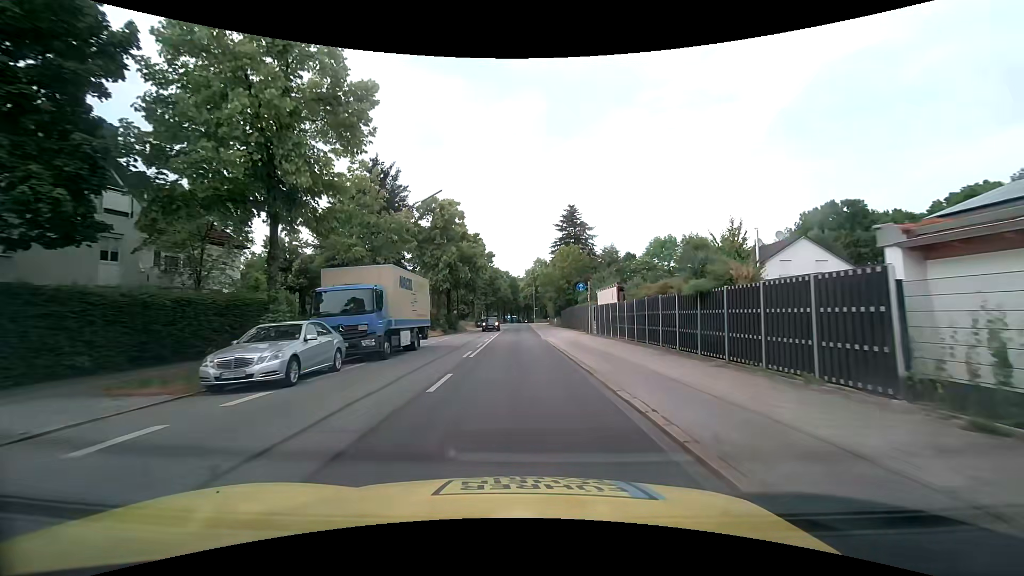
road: secondary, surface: asphalt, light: Day
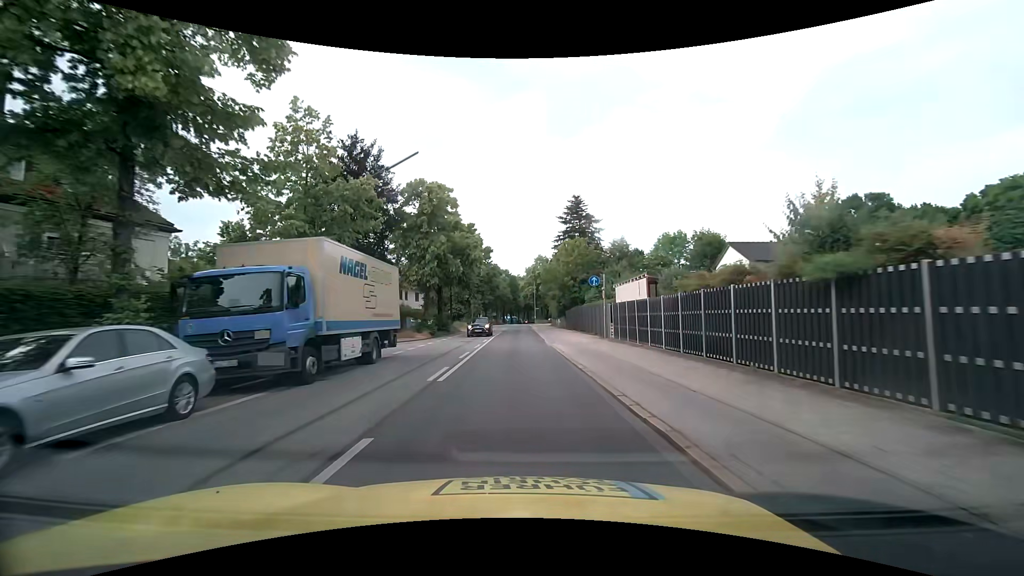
(-0.1, +6.4) m; -1°
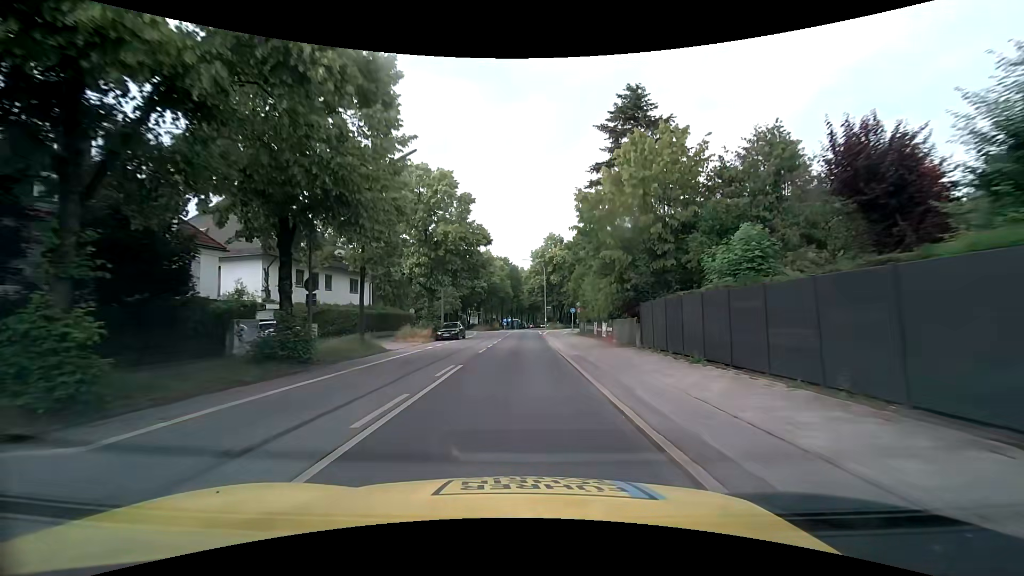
(-0.1, +34.3) m; -1°
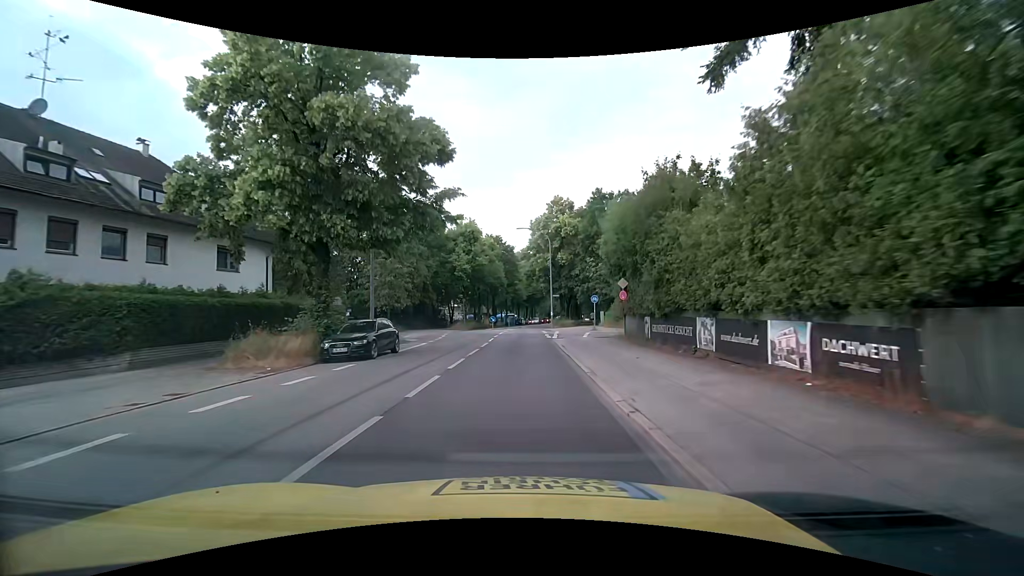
(+0.3, +22.0) m; 0°
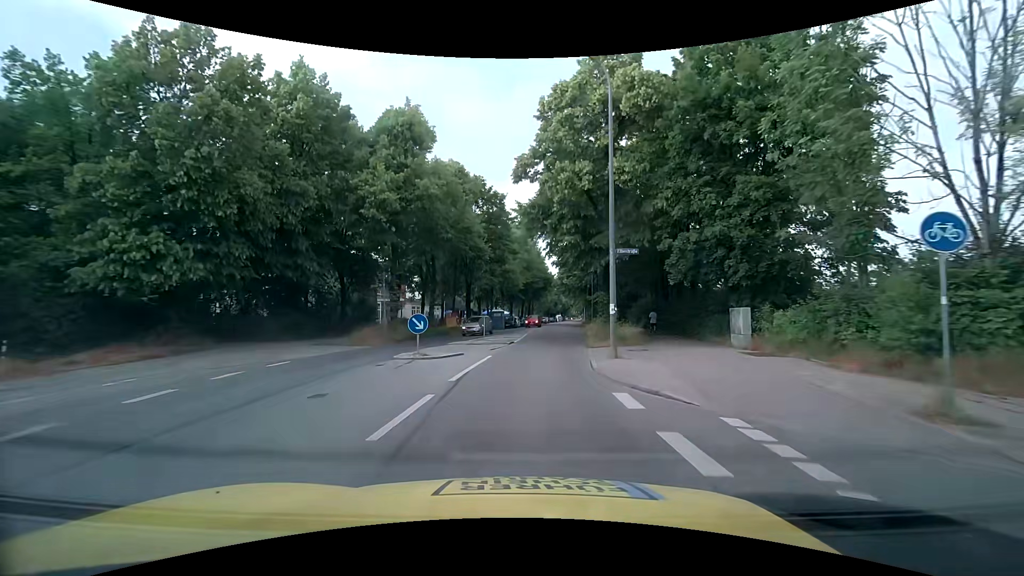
(+0.2, +34.8) m; 0°
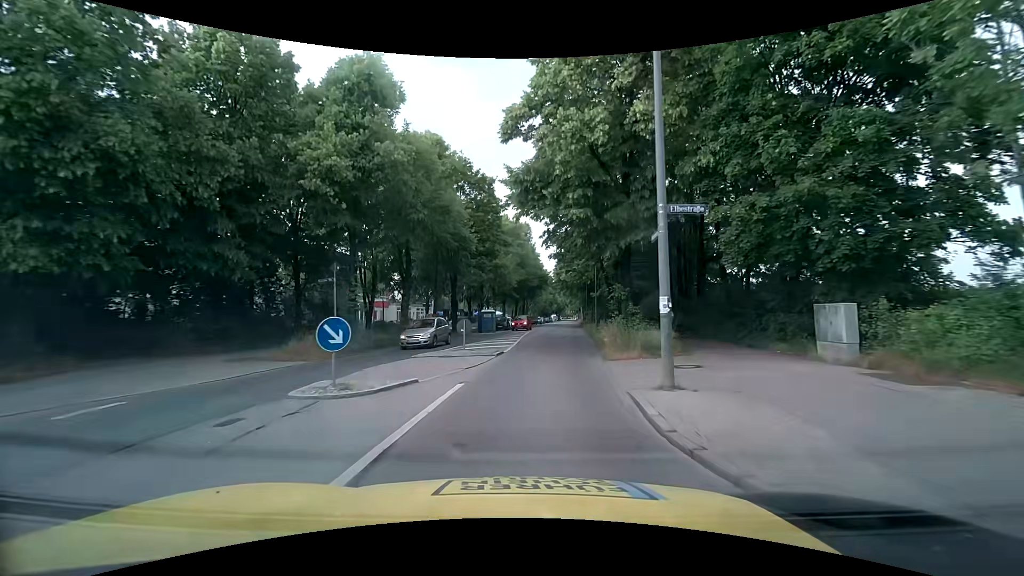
(+0.1, +6.3) m; +1°
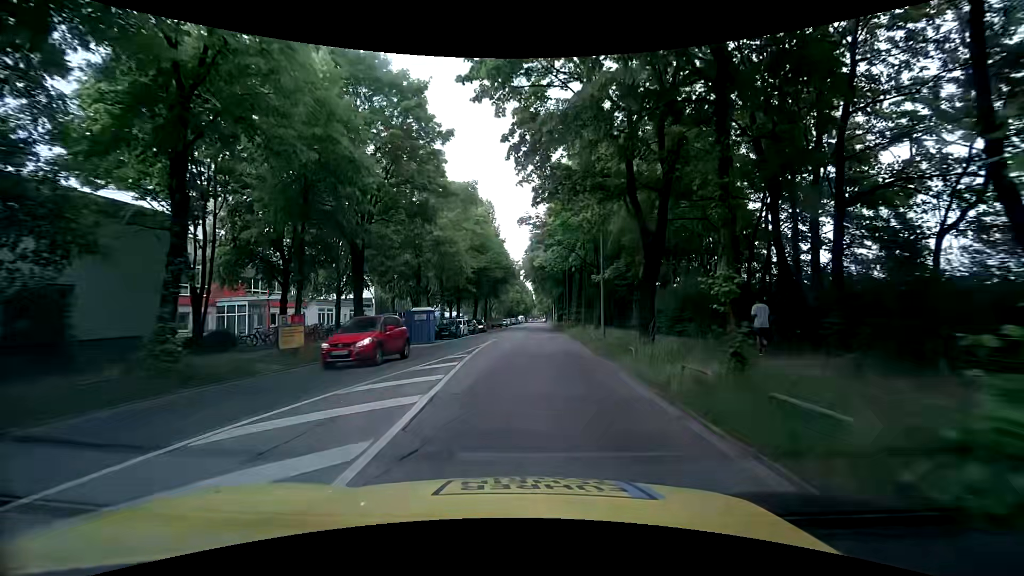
(+0.5, +17.9) m; +3°
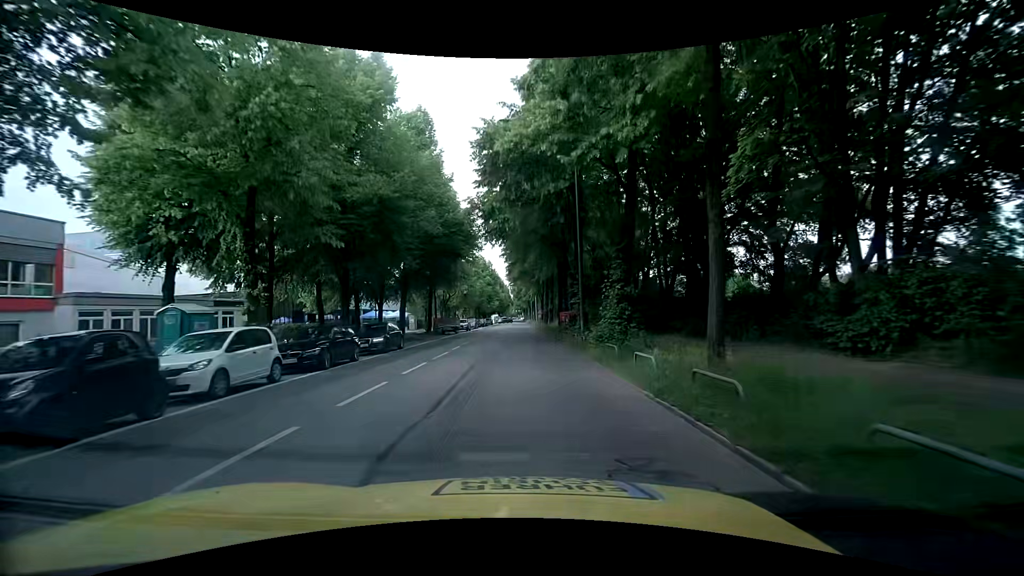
(+1.4, +30.2) m; +3°
(0, +10) (0, +20) (0, +30) (0, +40) (0, +50) (0, +60) (0, +70) (0, +80) (0, +90) (0, +100) m
